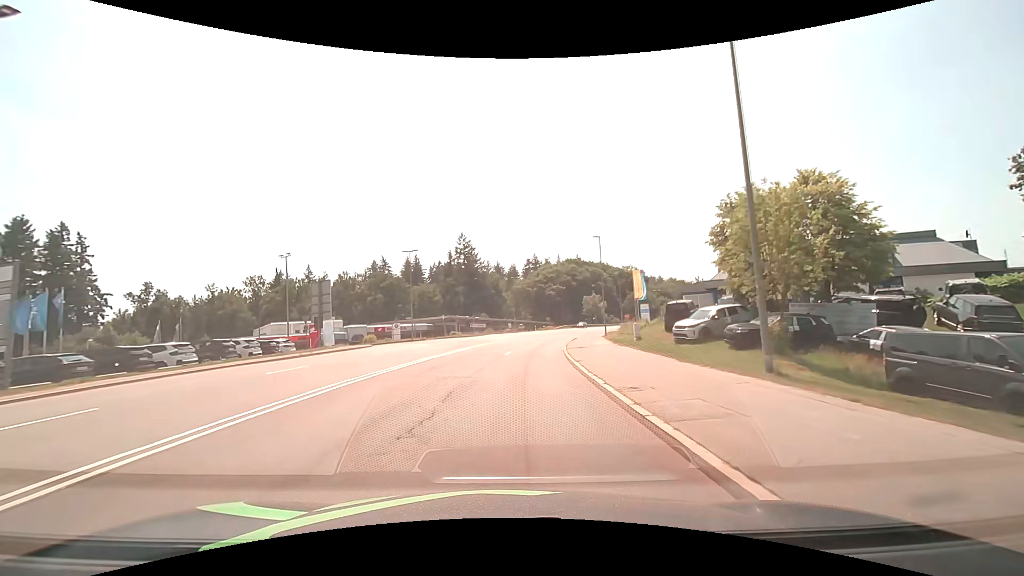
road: secondary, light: Day
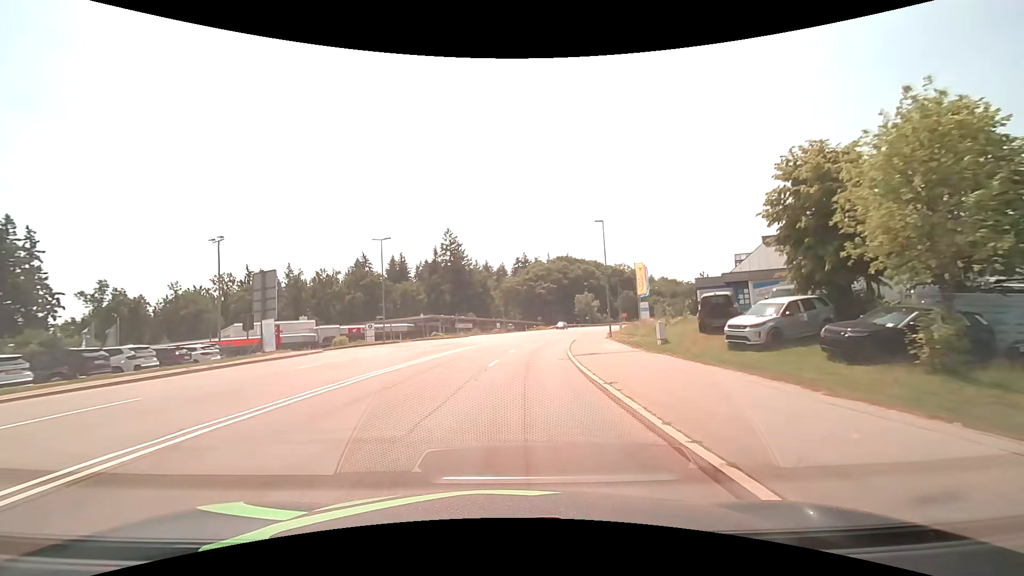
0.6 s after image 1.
(+0.1, +7.8) m; +1°
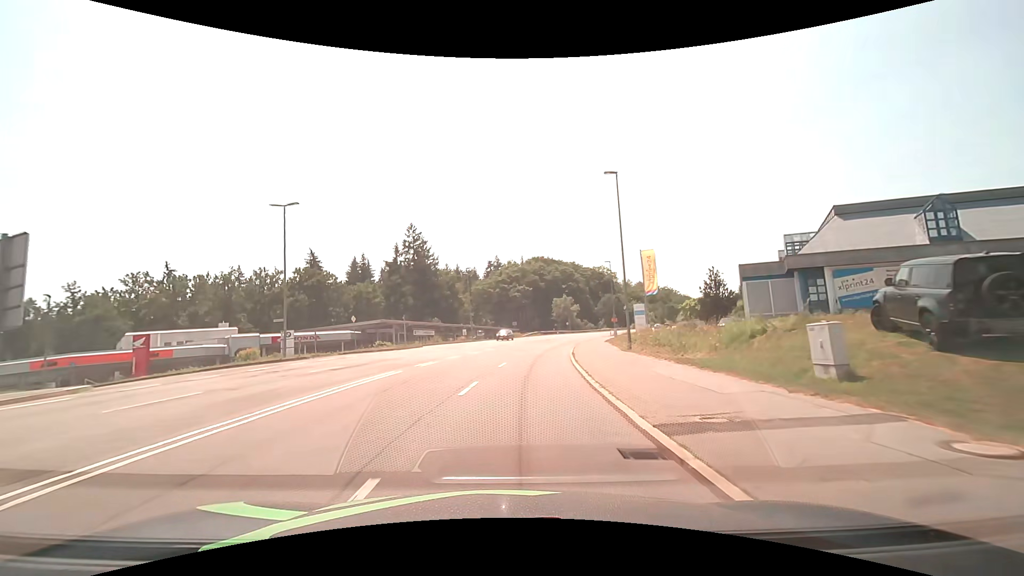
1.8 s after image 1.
(+0.4, +15.6) m; +3°
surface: asphalt
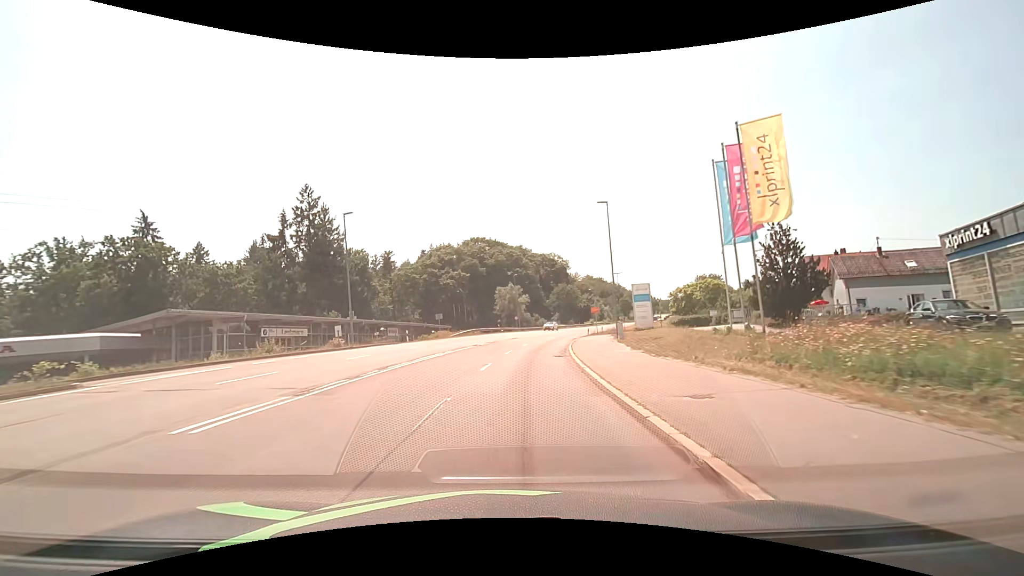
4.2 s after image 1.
(+1.9, +31.0) m; +7°
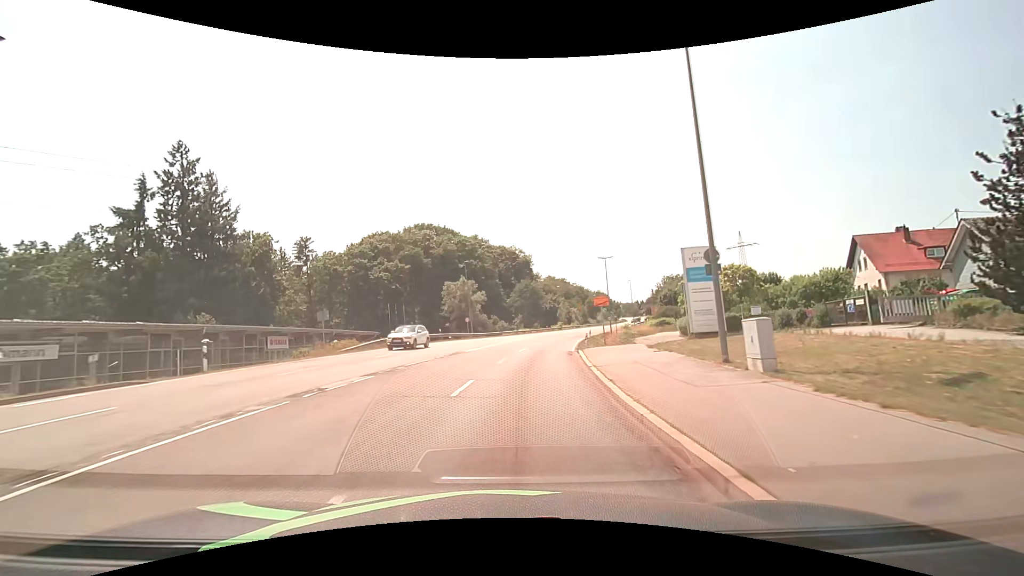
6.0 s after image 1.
(+1.1, +23.4) m; +5°
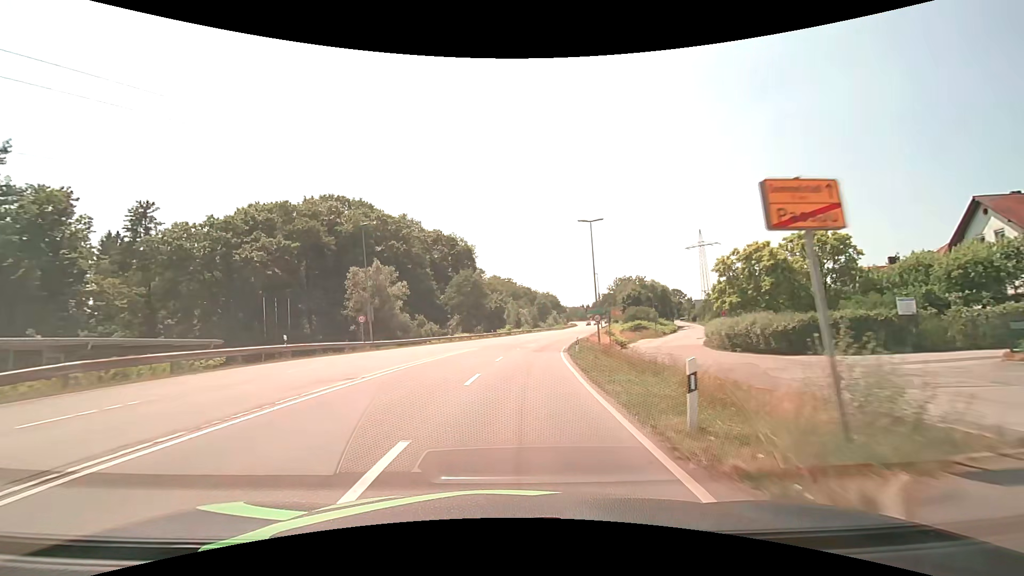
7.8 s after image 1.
(+1.2, +24.5) m; +6°
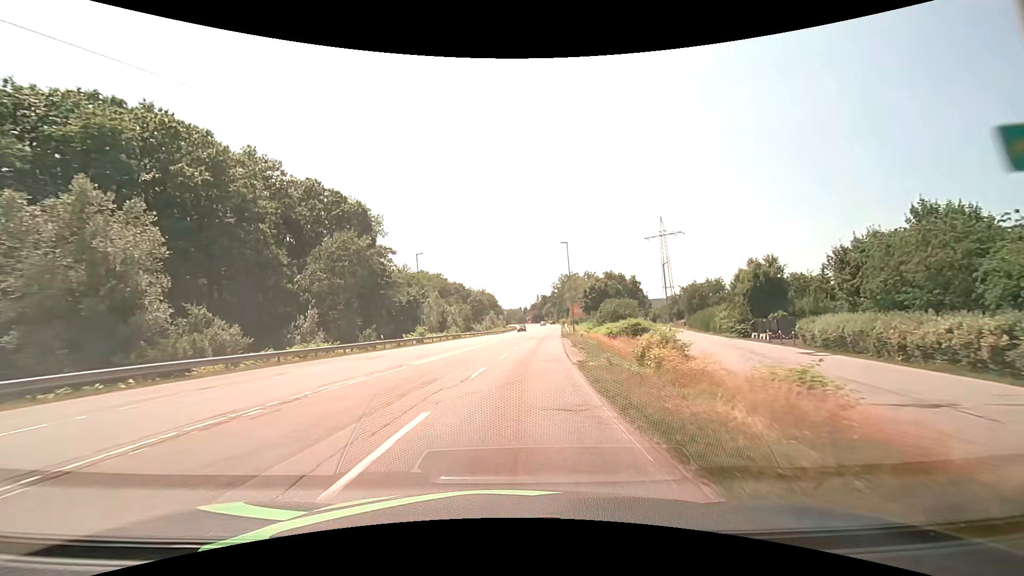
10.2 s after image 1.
(+2.5, +35.0) m; +8°
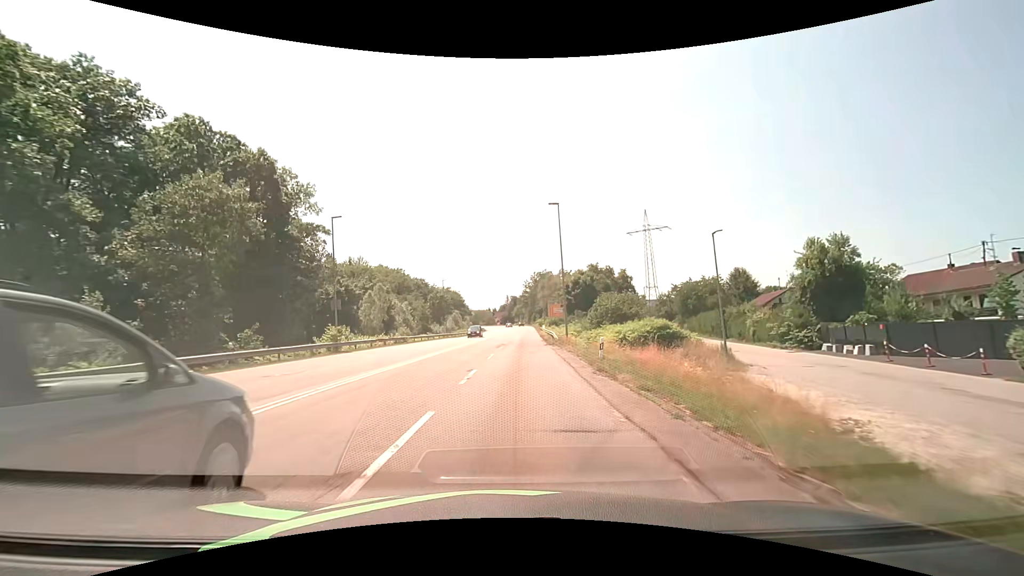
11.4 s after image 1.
(+0.5, +18.0) m; +3°
